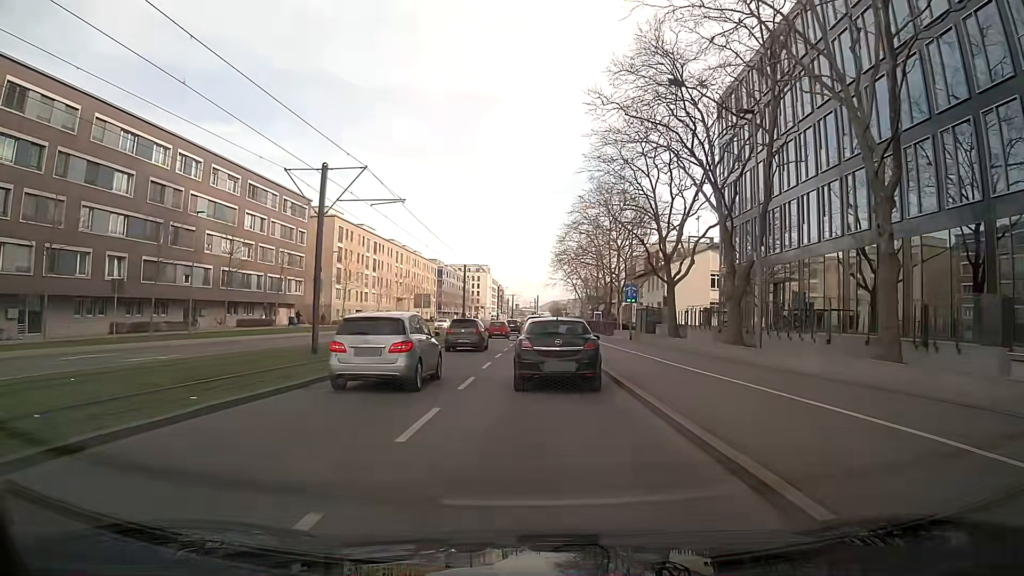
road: secondary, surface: asphalt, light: Day
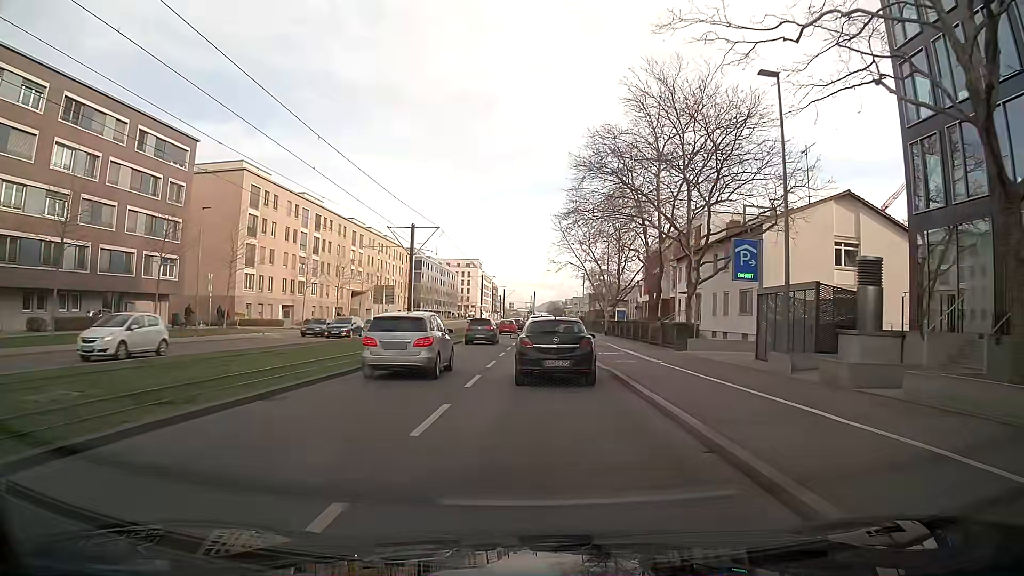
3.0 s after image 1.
(+0.2, +30.0) m; +1°
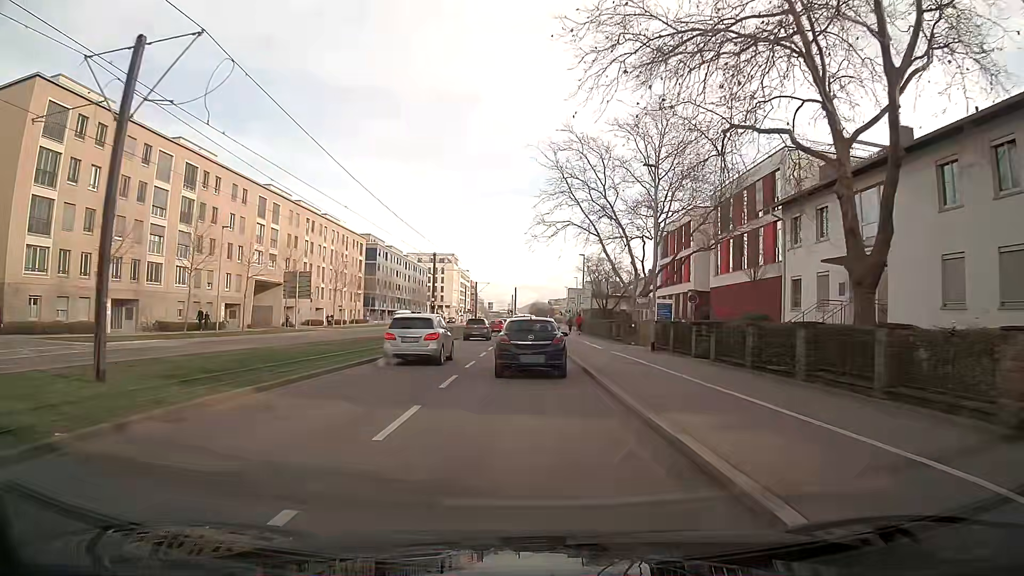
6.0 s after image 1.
(+0.5, +30.5) m; +1°
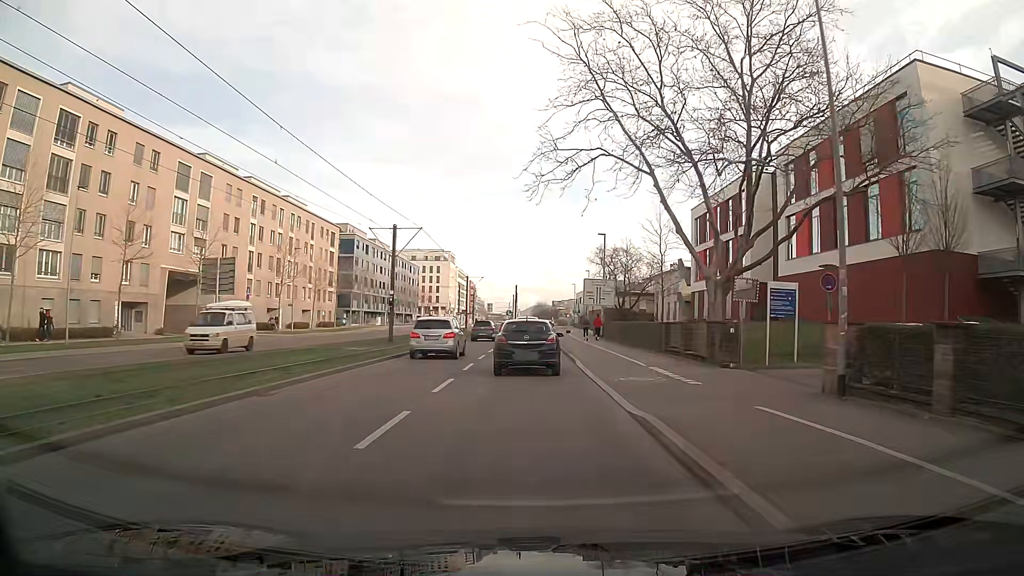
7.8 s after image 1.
(-0.1, +18.7) m; 0°
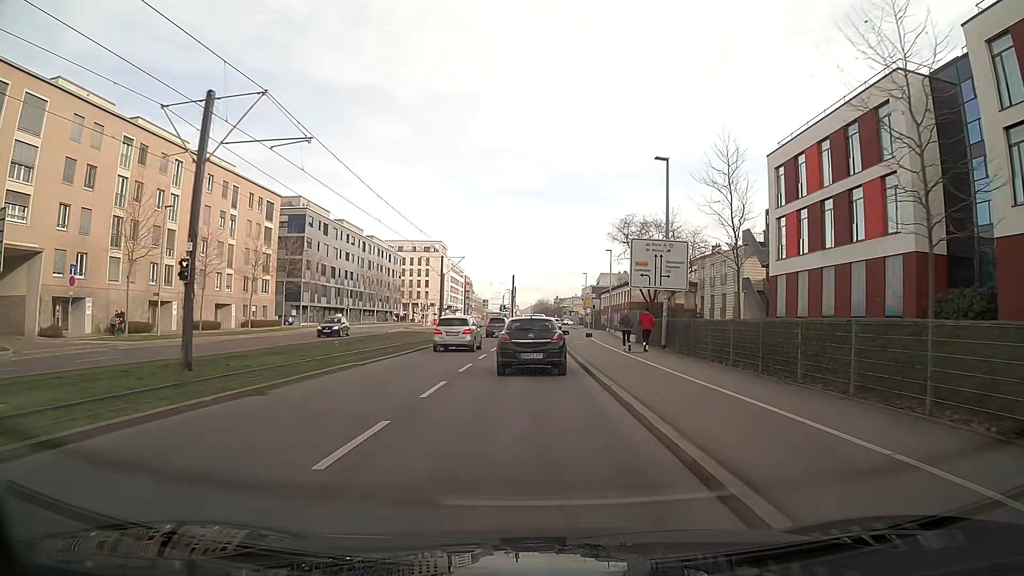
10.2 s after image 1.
(0.0, +25.5) m; 0°
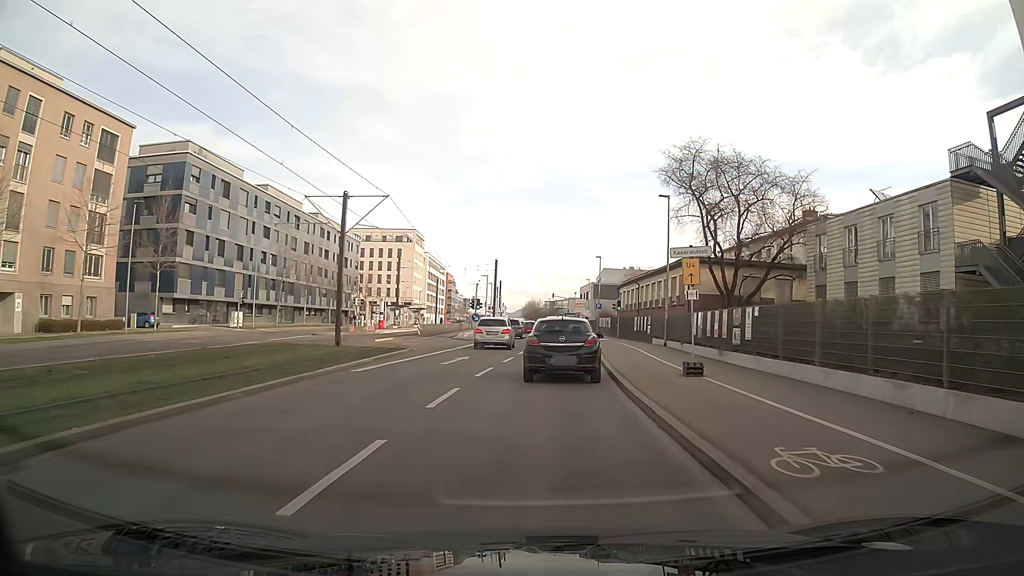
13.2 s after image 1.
(+0.1, +31.6) m; +1°
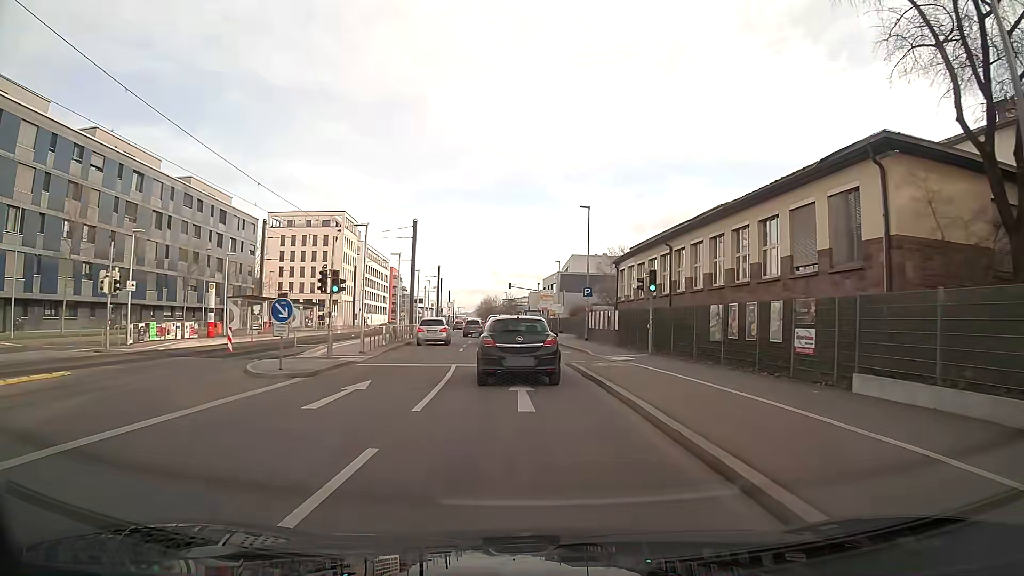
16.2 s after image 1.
(+1.0, +30.6) m; +2°
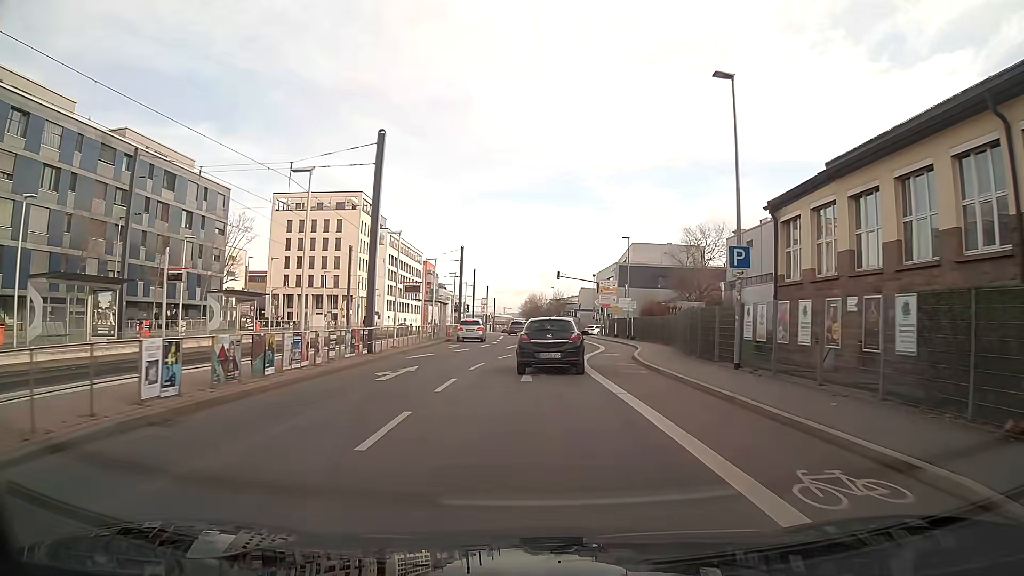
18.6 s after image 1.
(-0.8, +23.3) m; -4°
(0, +10) (+1, +20) (+2, +30) (+3, +40) (+3, +50) (+3, +60) (+3, +70) (+7, +79) (+15, +84) (+25, +84) m
